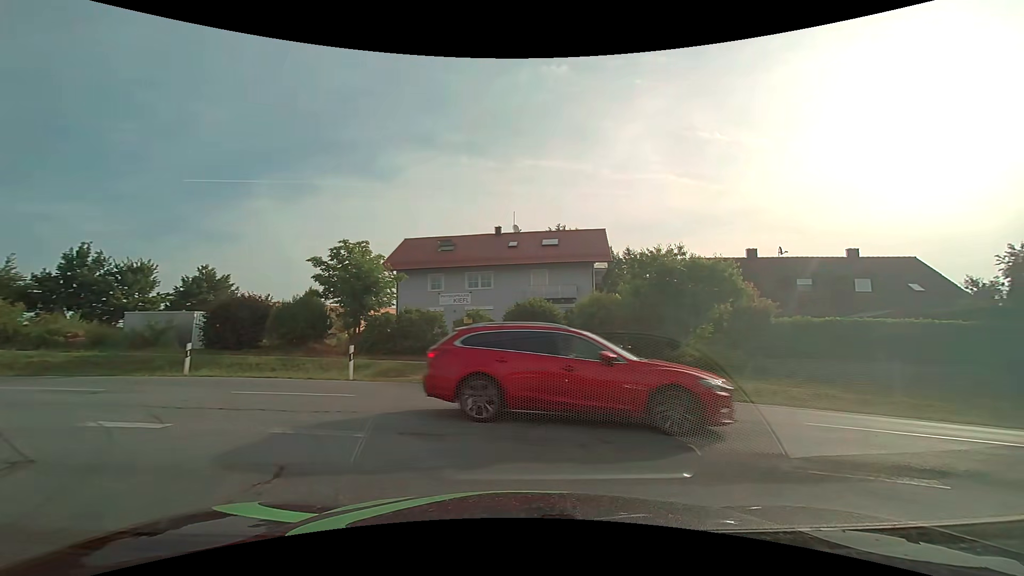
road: residential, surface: asphalt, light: Day
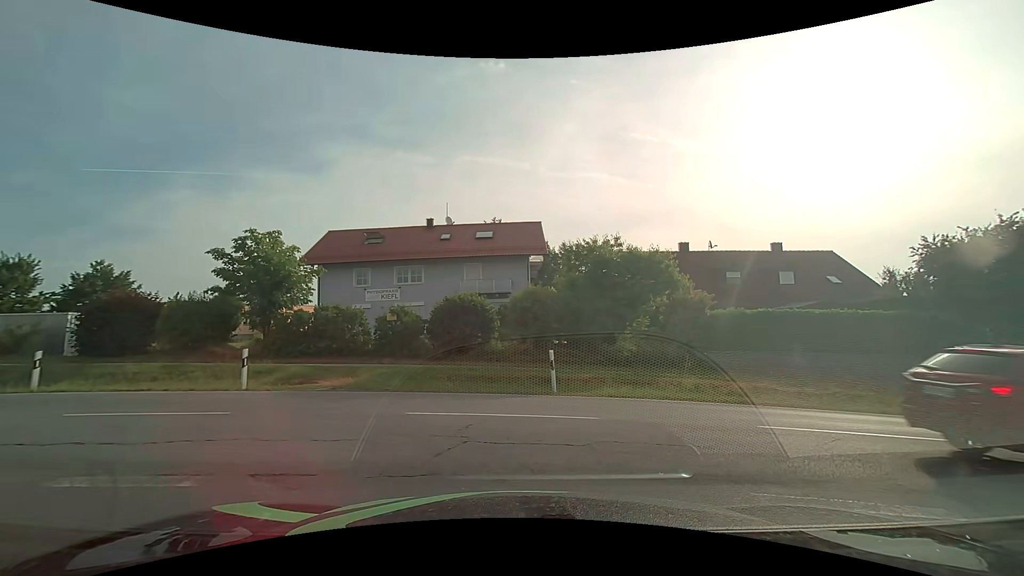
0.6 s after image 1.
(+0.1, +1.5) m; +8°
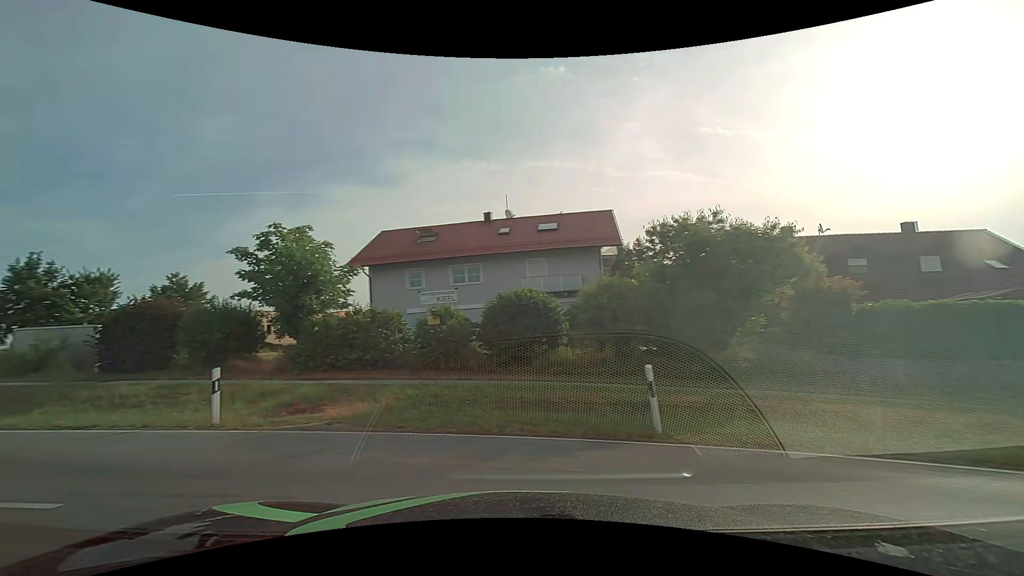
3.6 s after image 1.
(+0.2, +4.7) m; -7°
